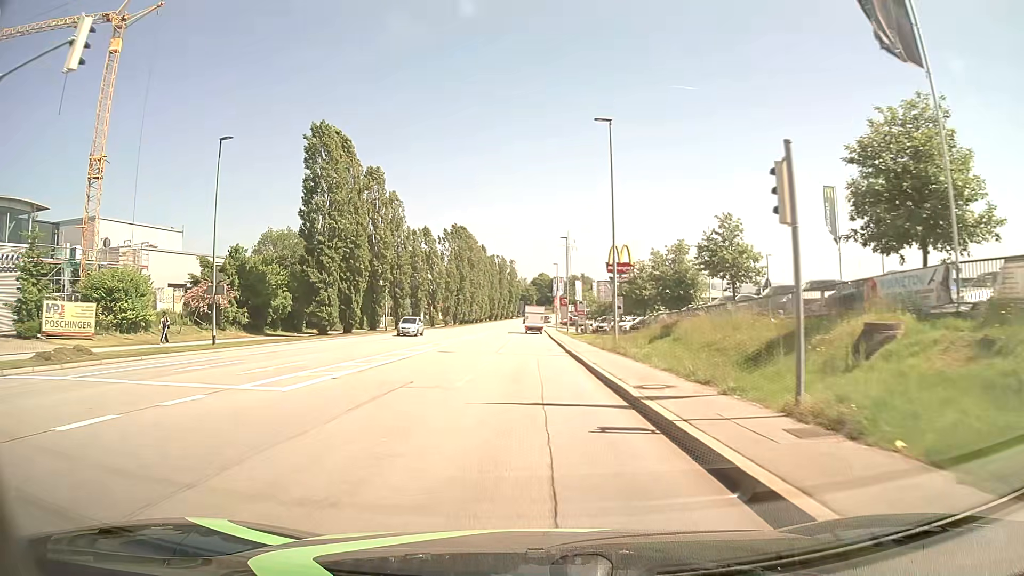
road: tertiary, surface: asphalt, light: Day
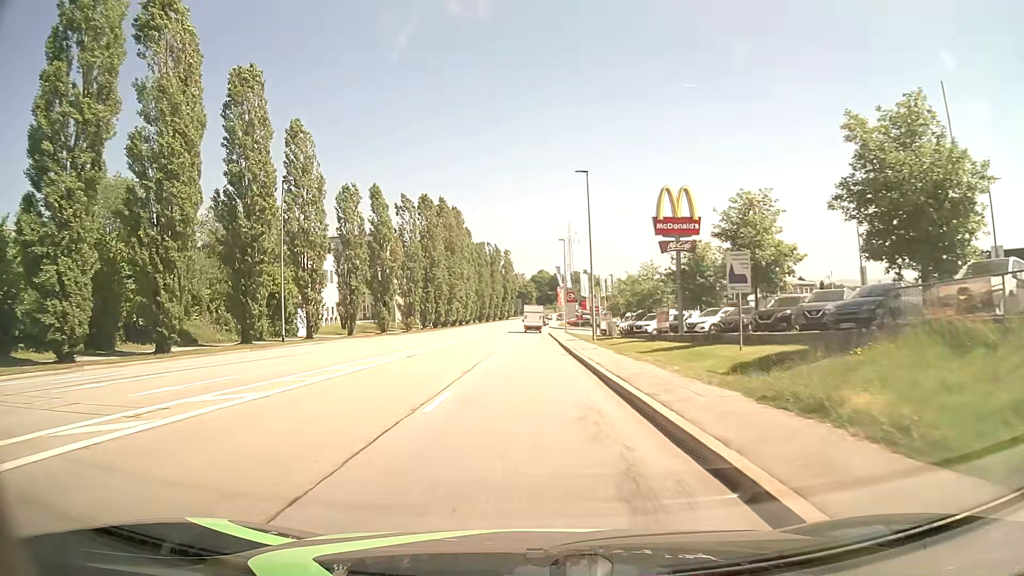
(+0.1, +30.6) m; 0°
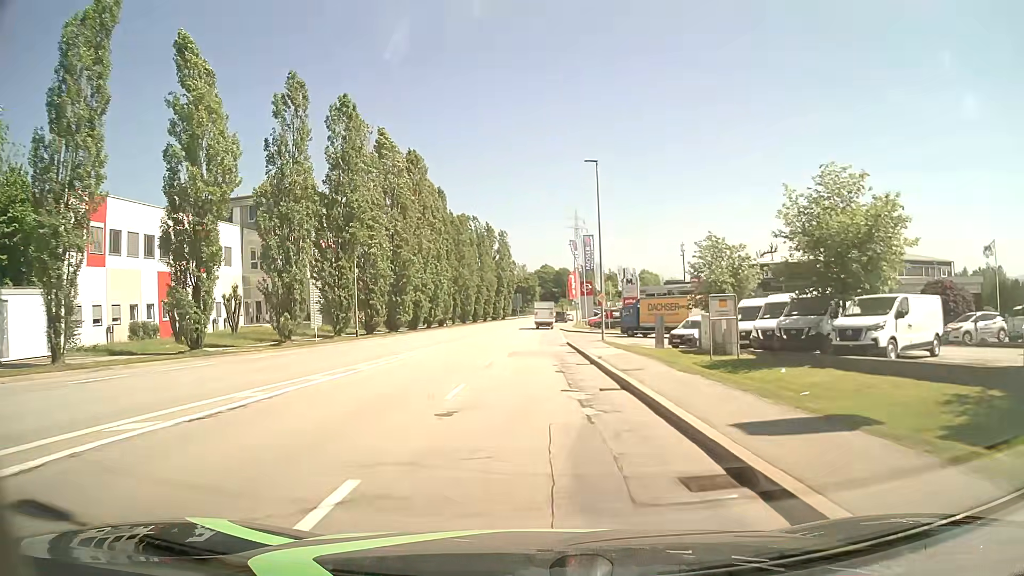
(-0.1, +36.7) m; -1°
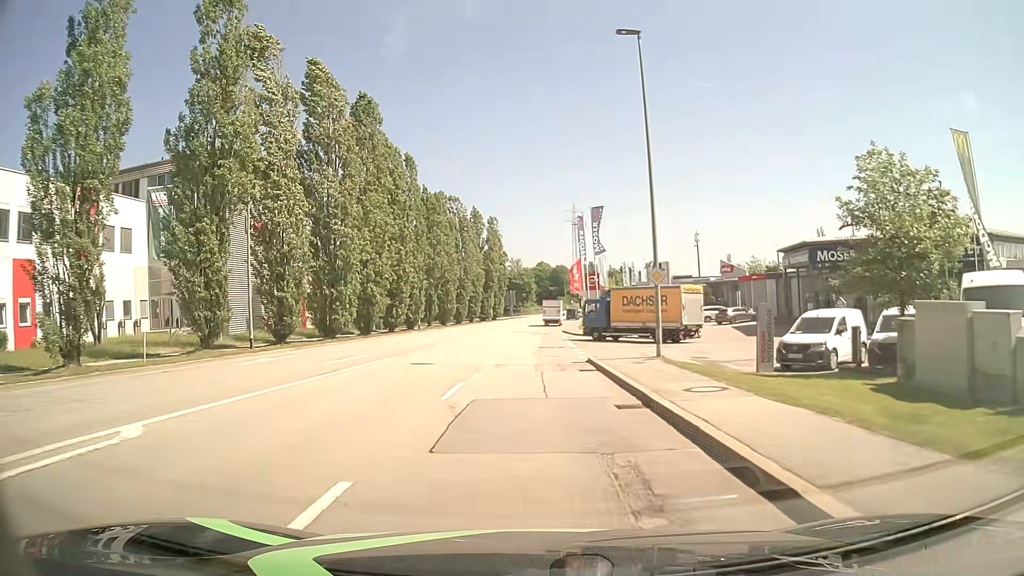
(+0.1, +17.7) m; +1°
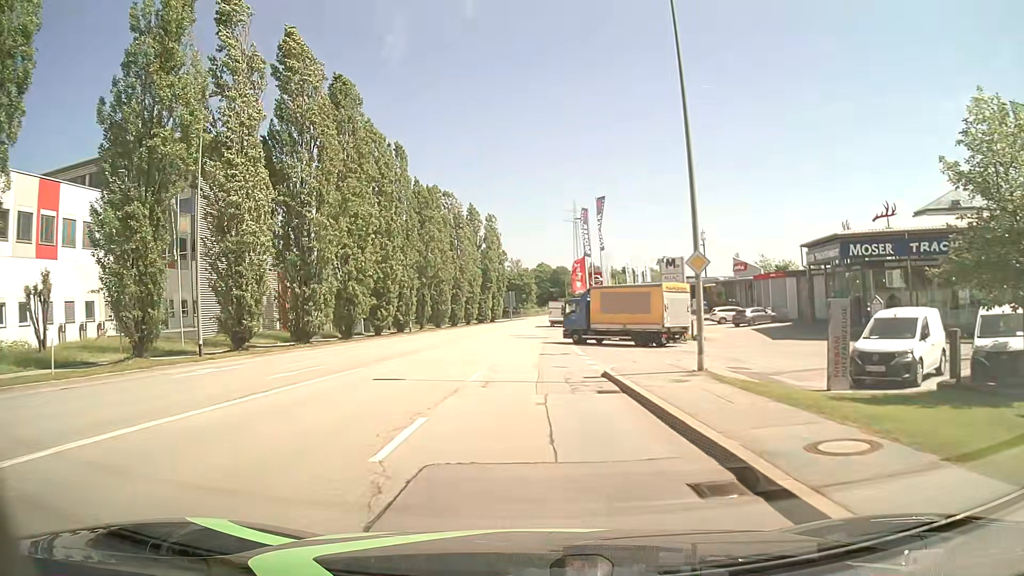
(0.0, +5.0) m; 0°
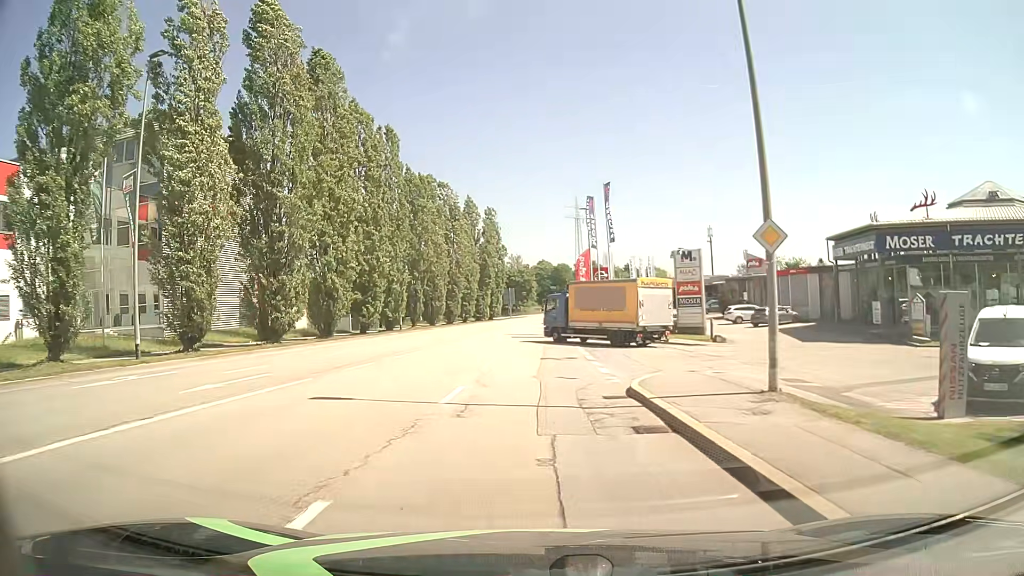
(0.0, +4.6) m; -1°
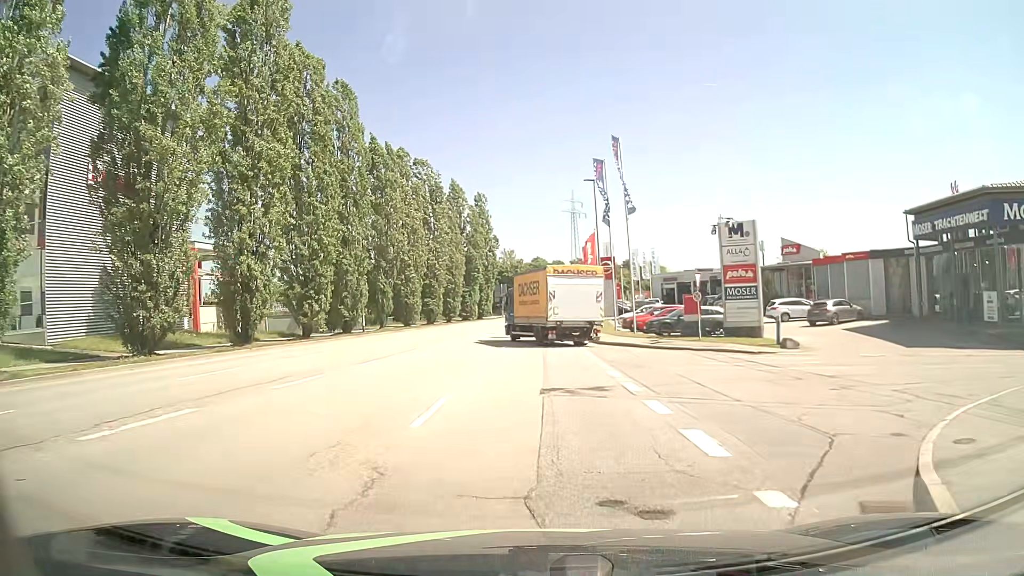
(+0.1, +11.2) m; 0°
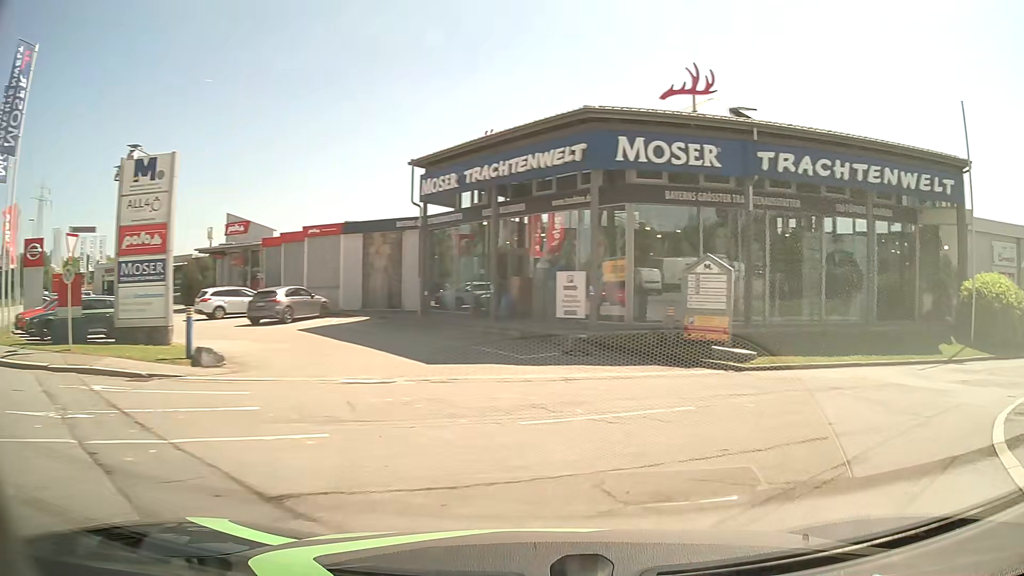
(+4.0, +11.2) m; +48°
